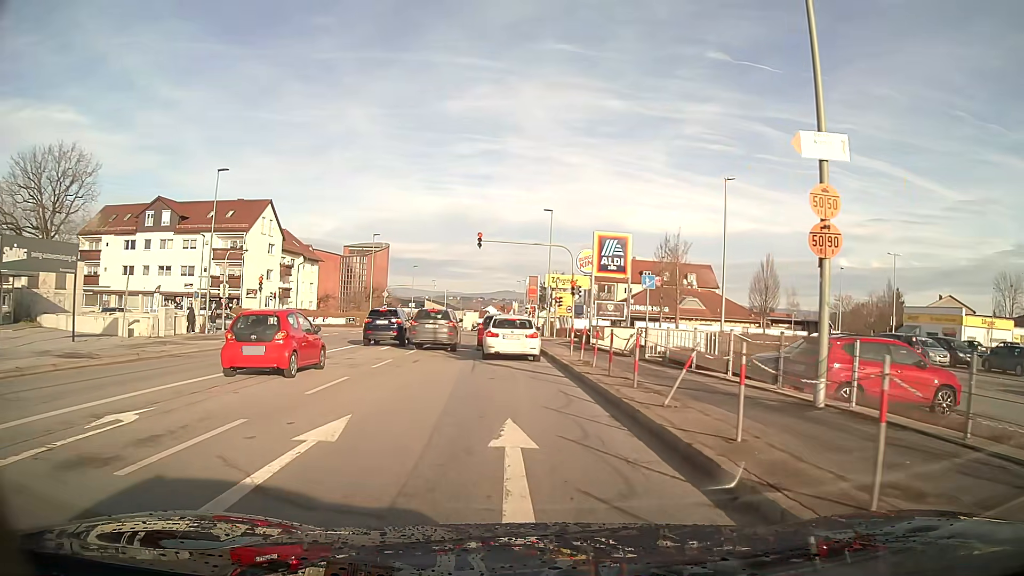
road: tertiary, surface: asphalt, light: Day
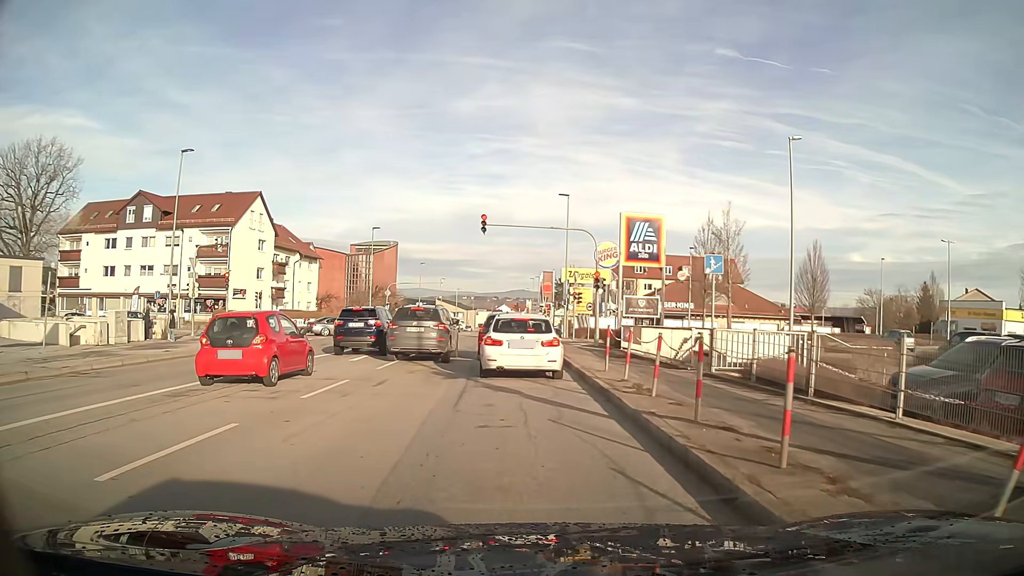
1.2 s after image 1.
(0.0, +6.1) m; -1°
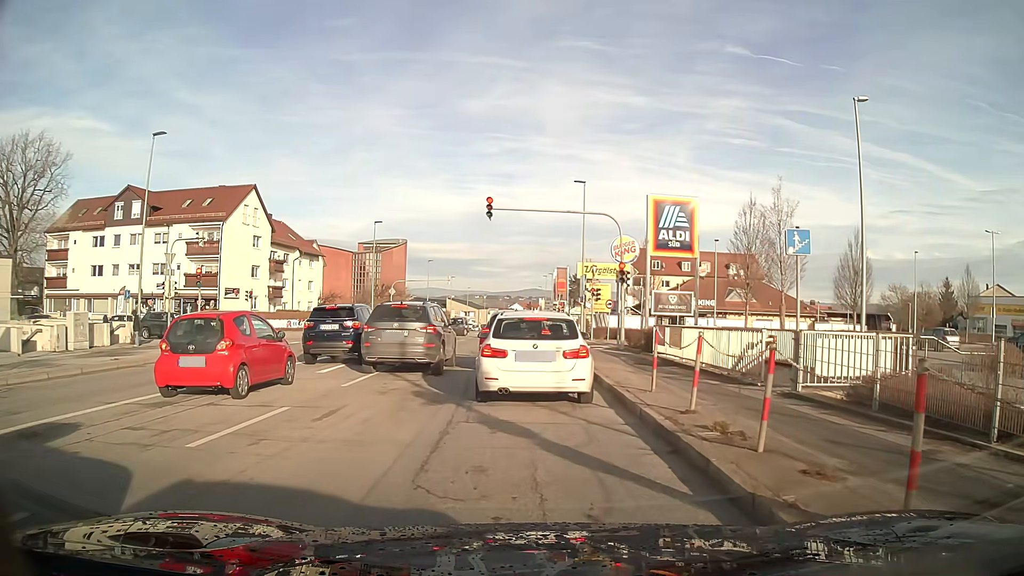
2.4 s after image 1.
(-0.1, +4.2) m; -1°
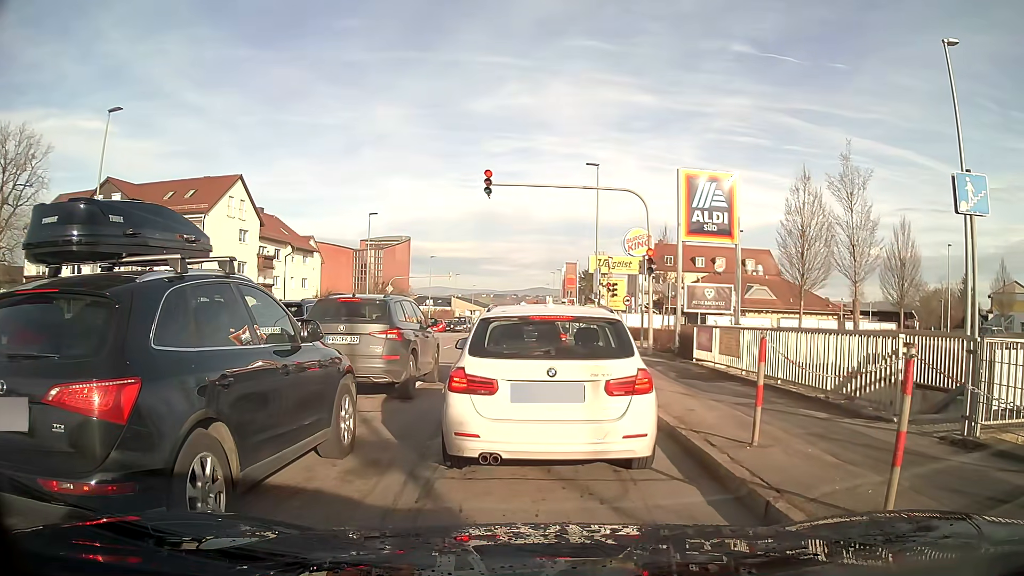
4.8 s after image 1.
(0.0, +4.4) m; 0°
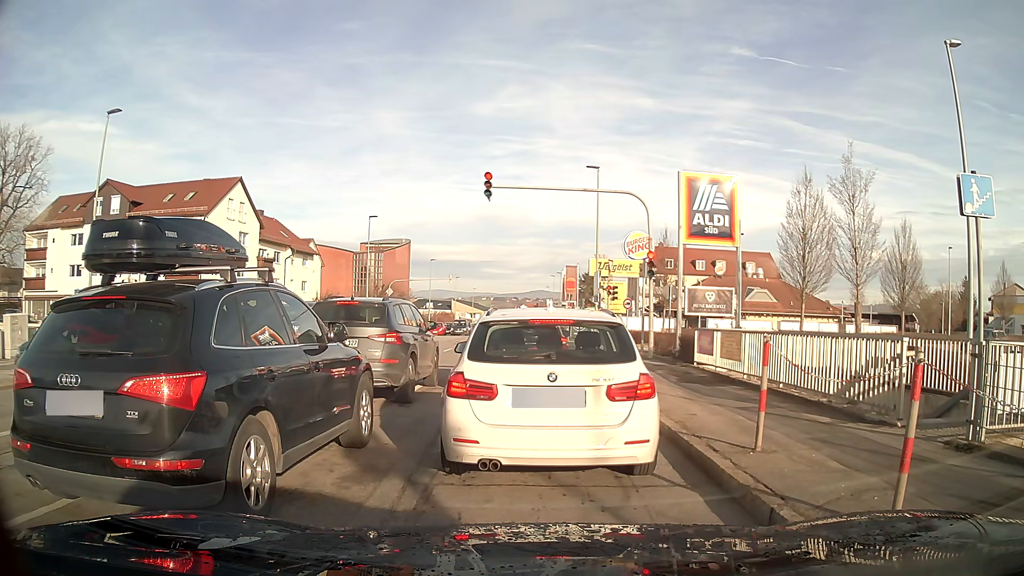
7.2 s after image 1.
(0.0, +0.2) m; 0°
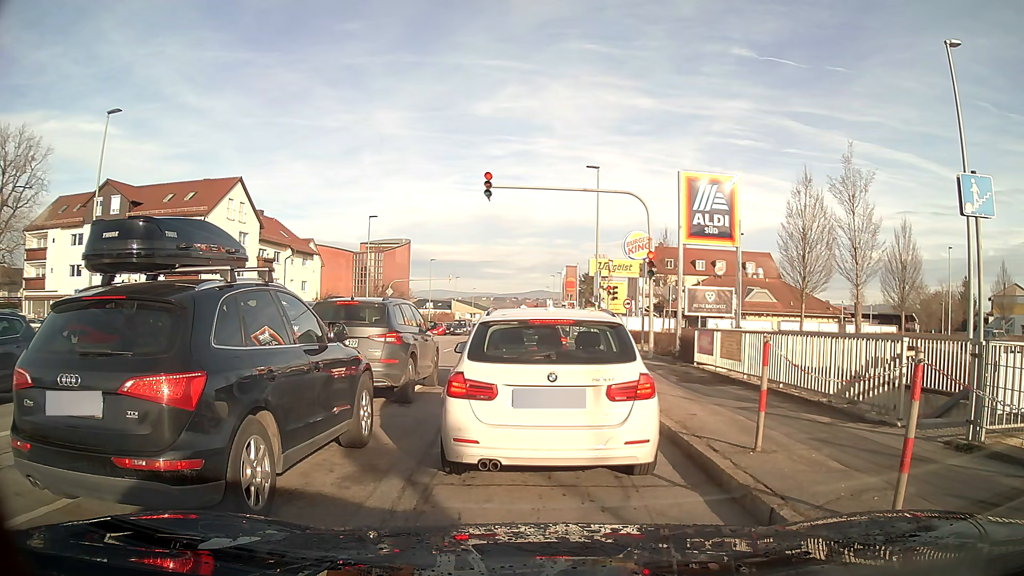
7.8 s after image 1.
(0.0, 0.0) m; 0°
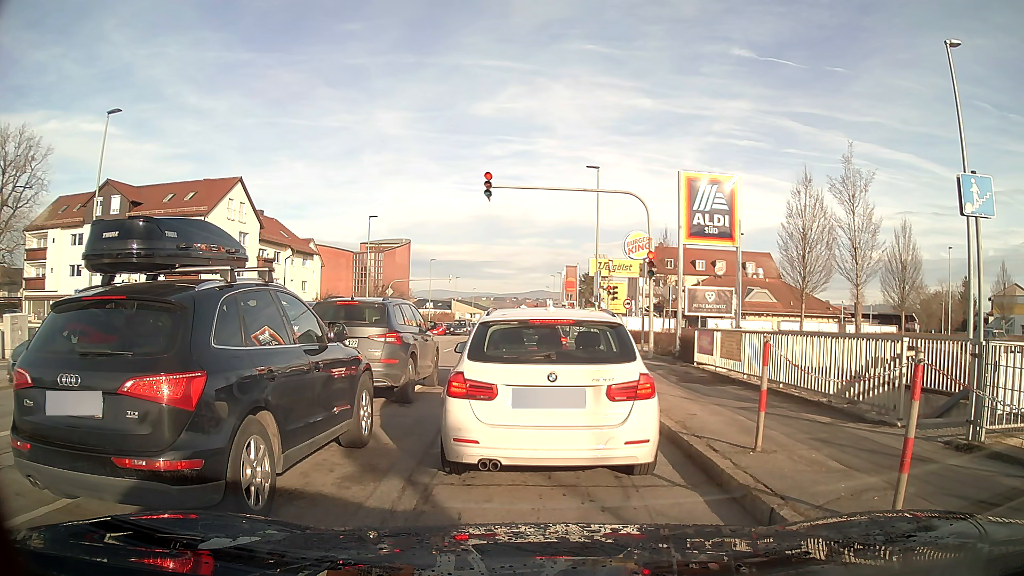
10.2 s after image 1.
(0.0, 0.0) m; 0°
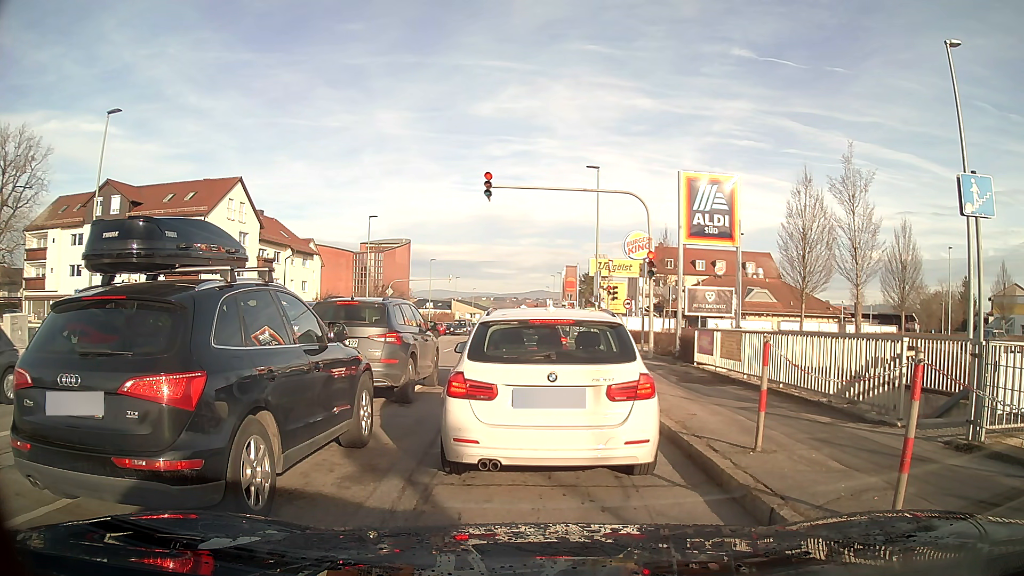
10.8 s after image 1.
(0.0, 0.0) m; 0°
(0, +10) (0, +20) (0, +30) (-1, +40) (-1, +50) (-1, +60) (-1, +70) (-1, +80) (-1, +90) (-2, +100) m
